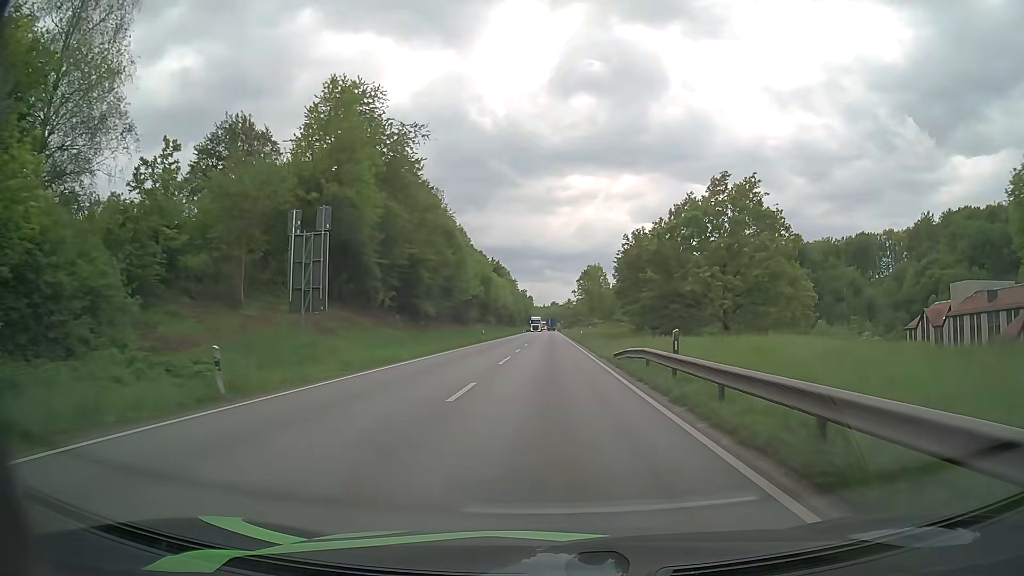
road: primary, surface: asphalt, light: Day
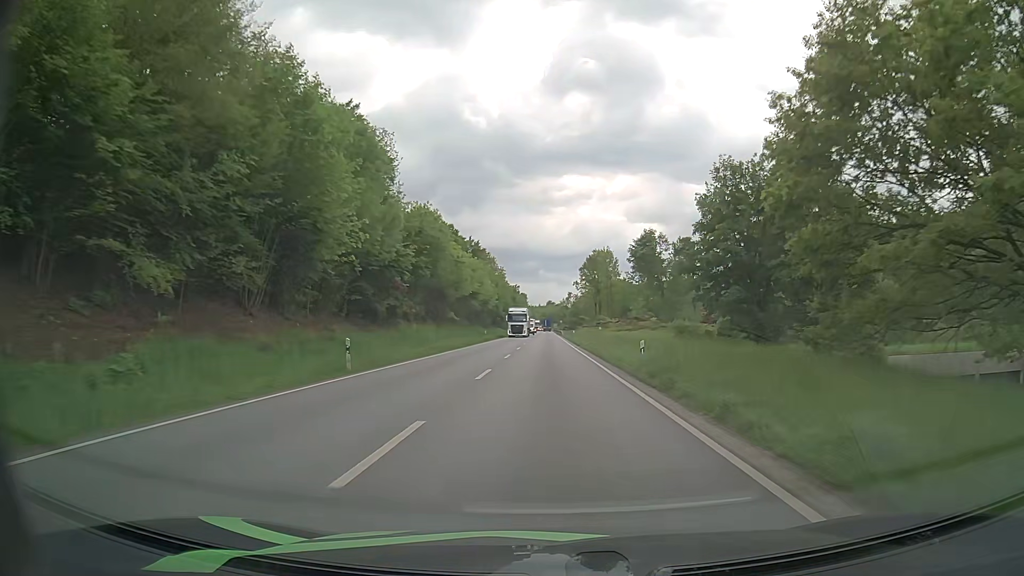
(+0.2, +42.8) m; +1°
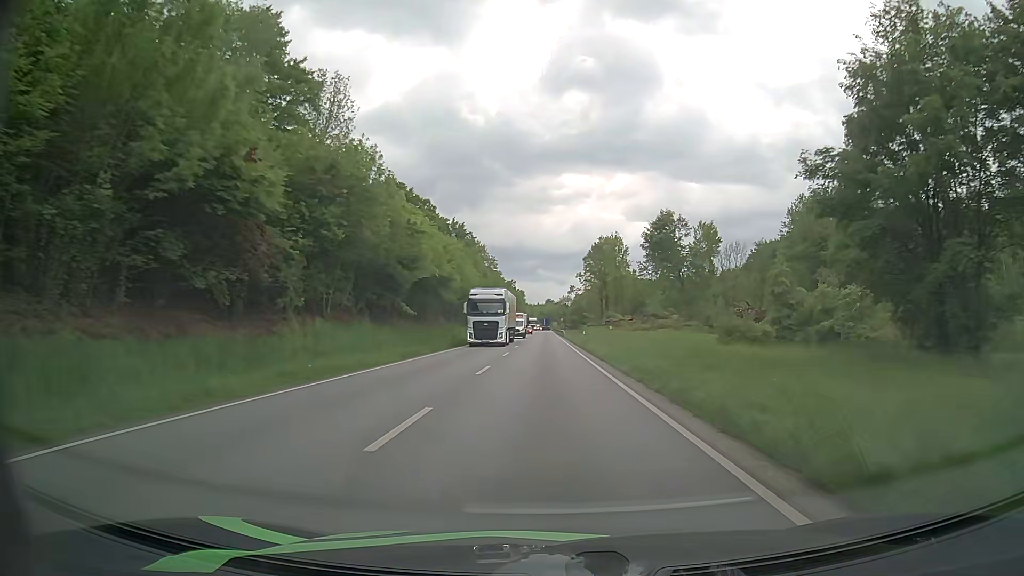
(0.0, +22.4) m; 0°
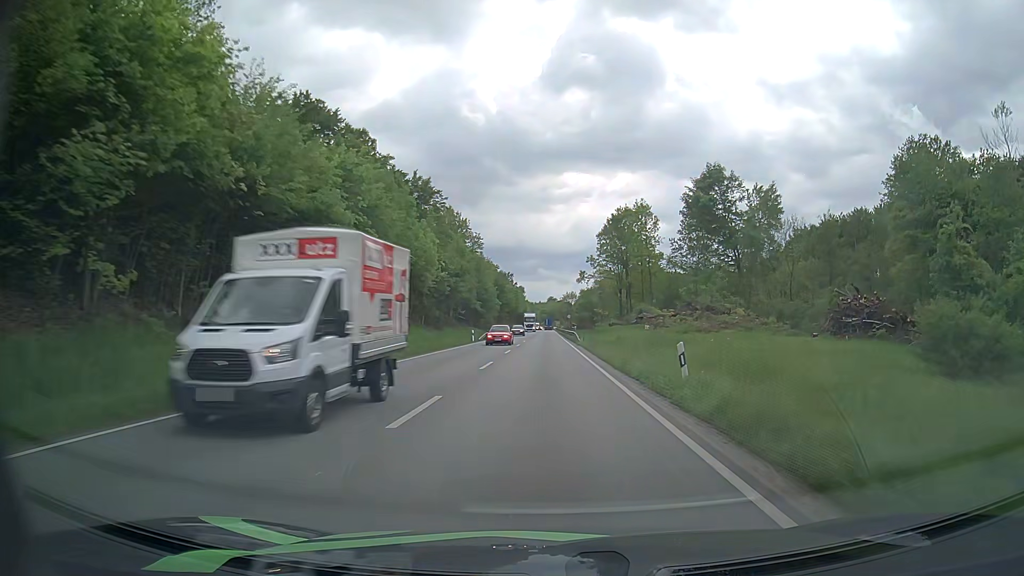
(0.0, +34.7) m; 0°
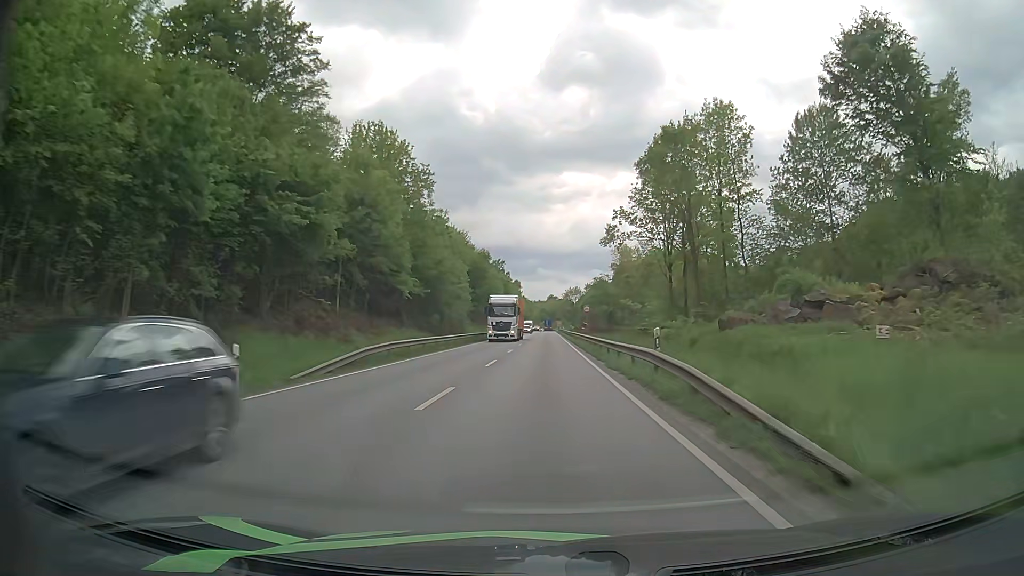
(-0.2, +46.3) m; 0°
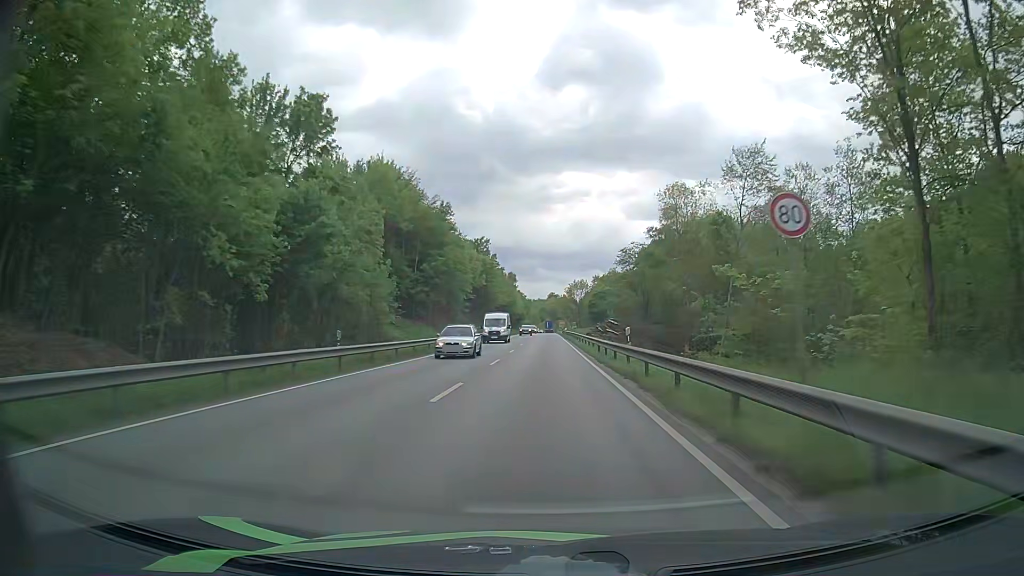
(+0.1, +47.2) m; 0°
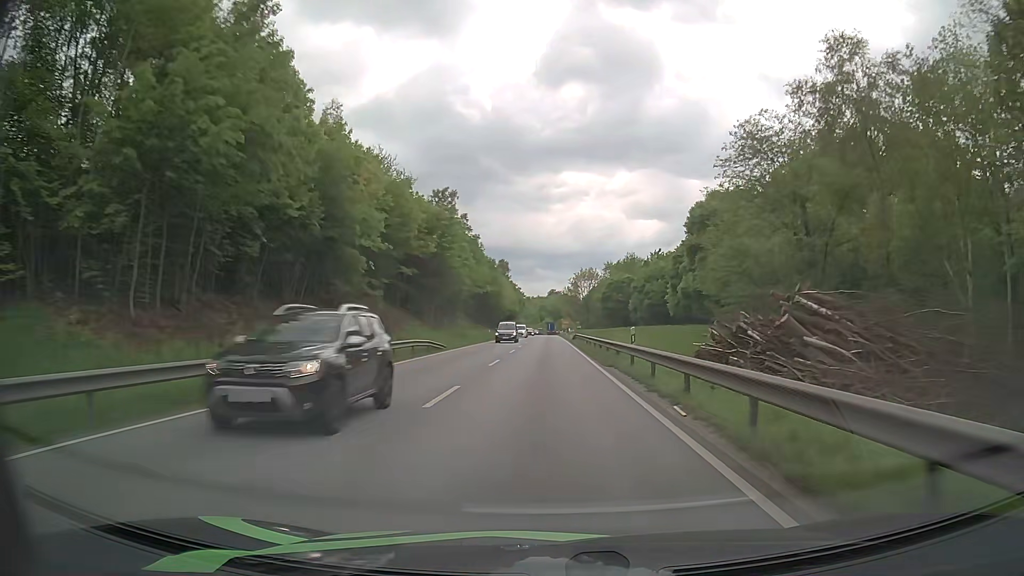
(0.0, +49.3) m; 0°
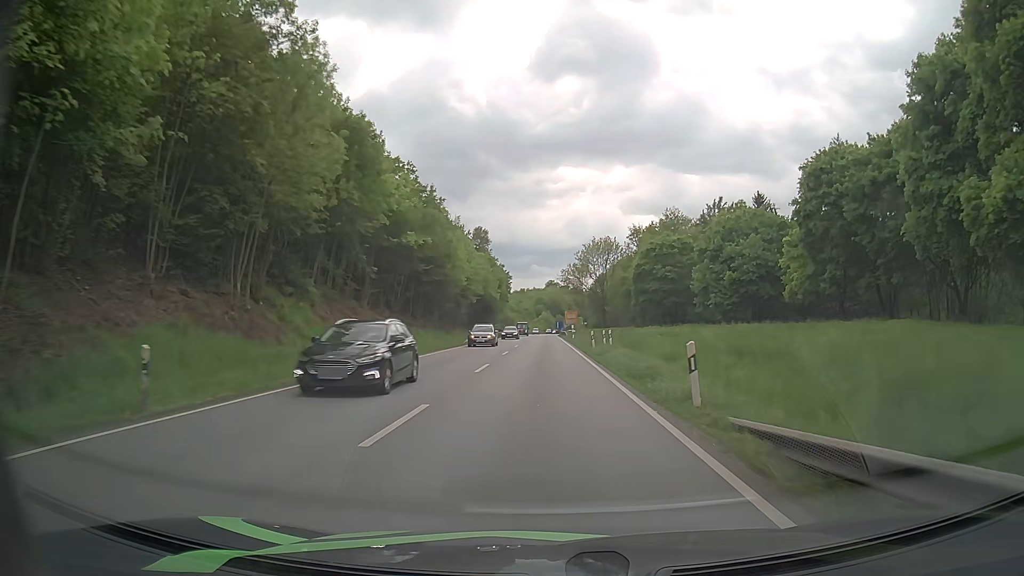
(+0.1, +62.4) m; 0°
(0, +10) (0, +20) (0, +30) (0, +40) (0, +50) (0, +60) (0, +70) (0, +80) (-1, +90) (-1, +100) m
